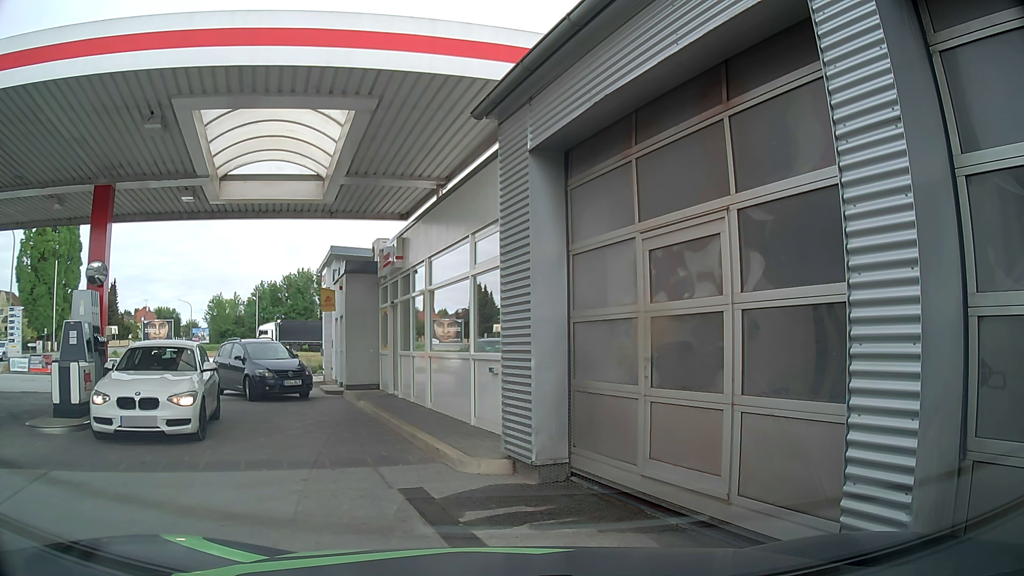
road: service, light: Day
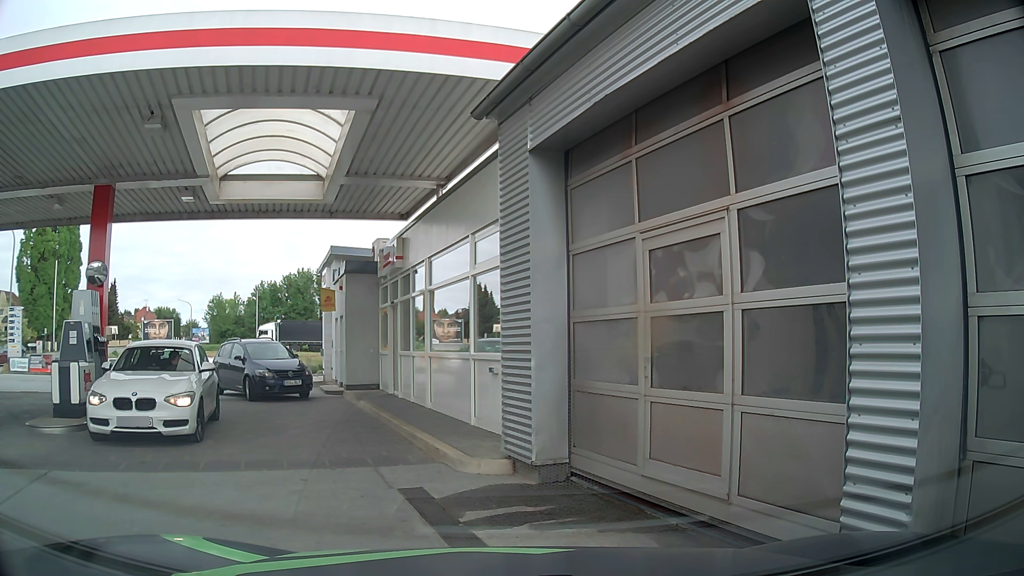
(0.0, 0.0) m; 0°
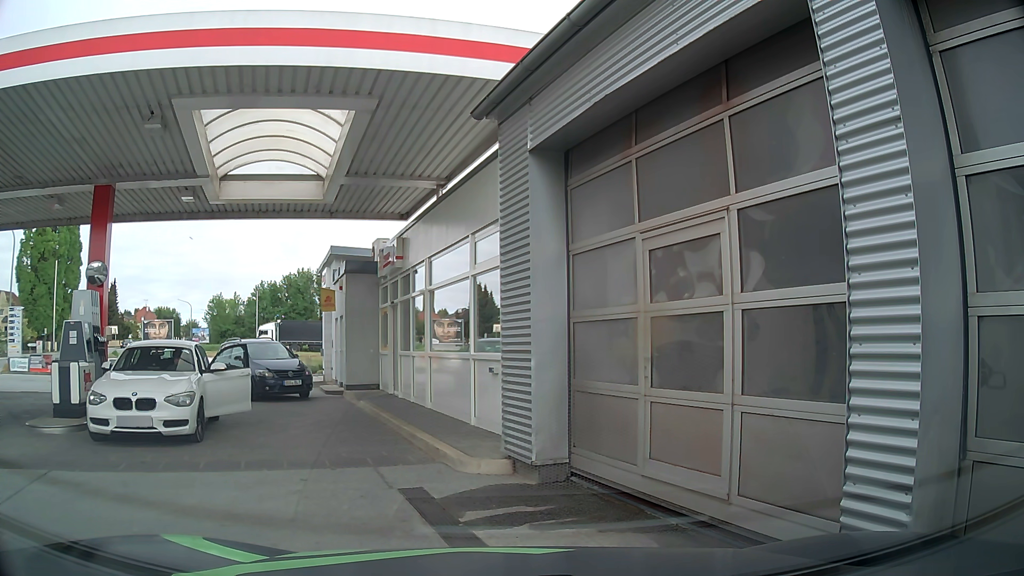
(0.0, 0.0) m; 0°
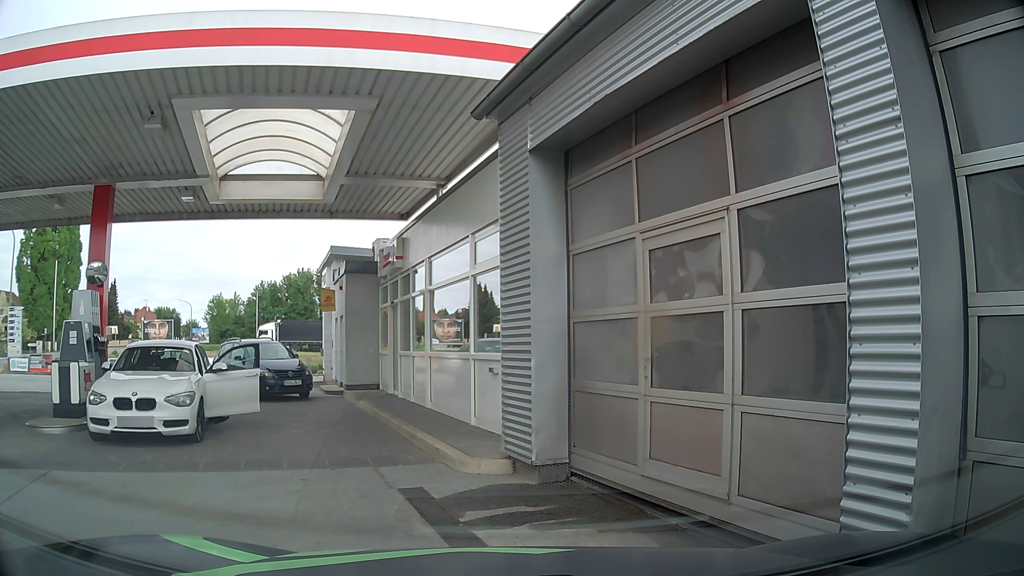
(0.0, 0.0) m; 0°
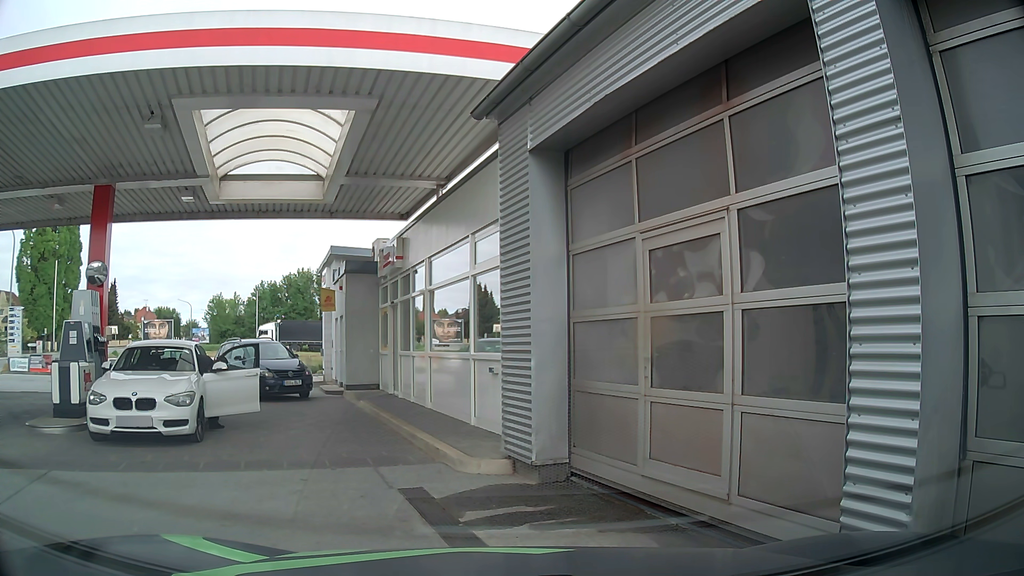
(0.0, 0.0) m; 0°
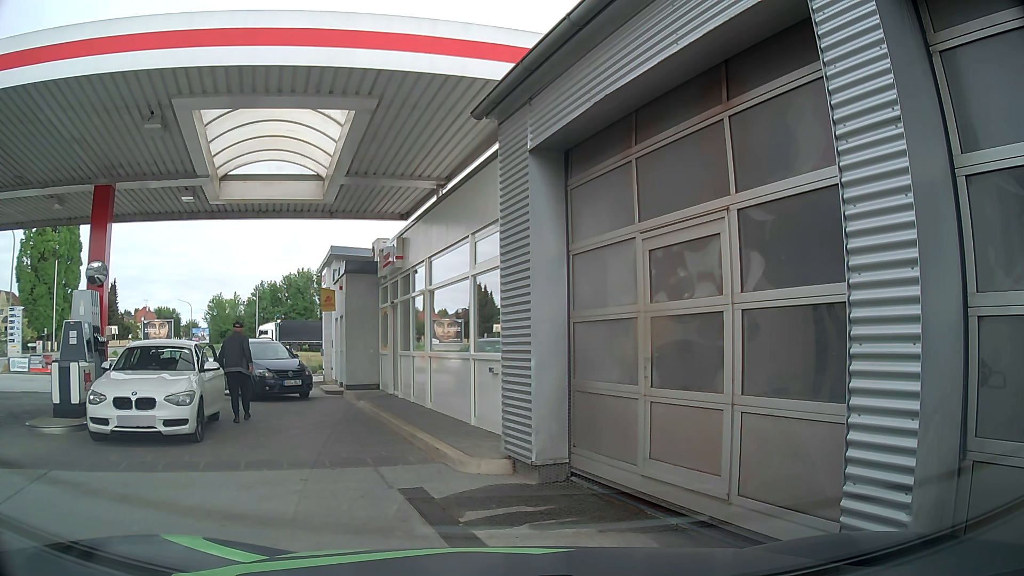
(0.0, 0.0) m; 0°
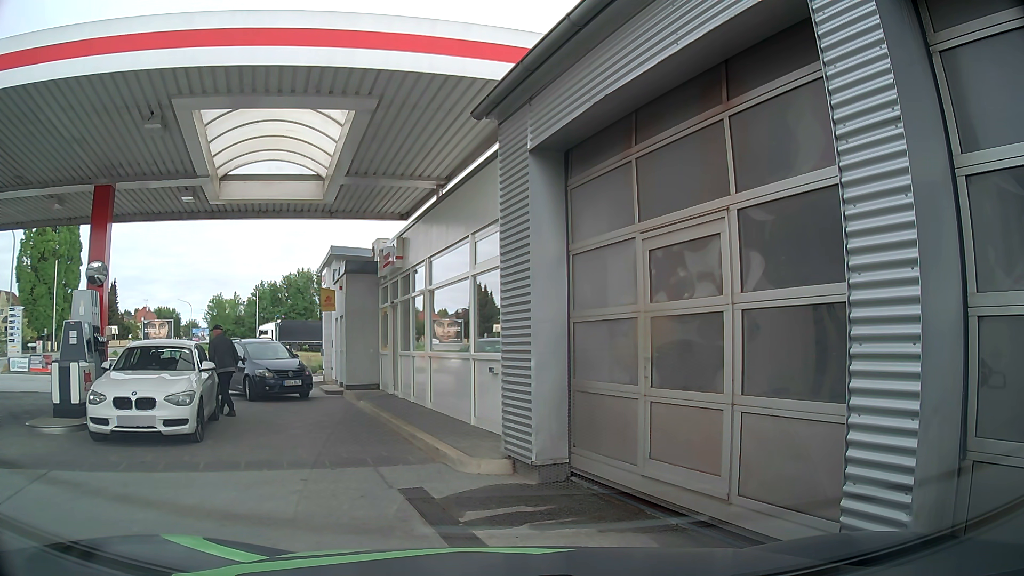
(0.0, 0.0) m; 0°
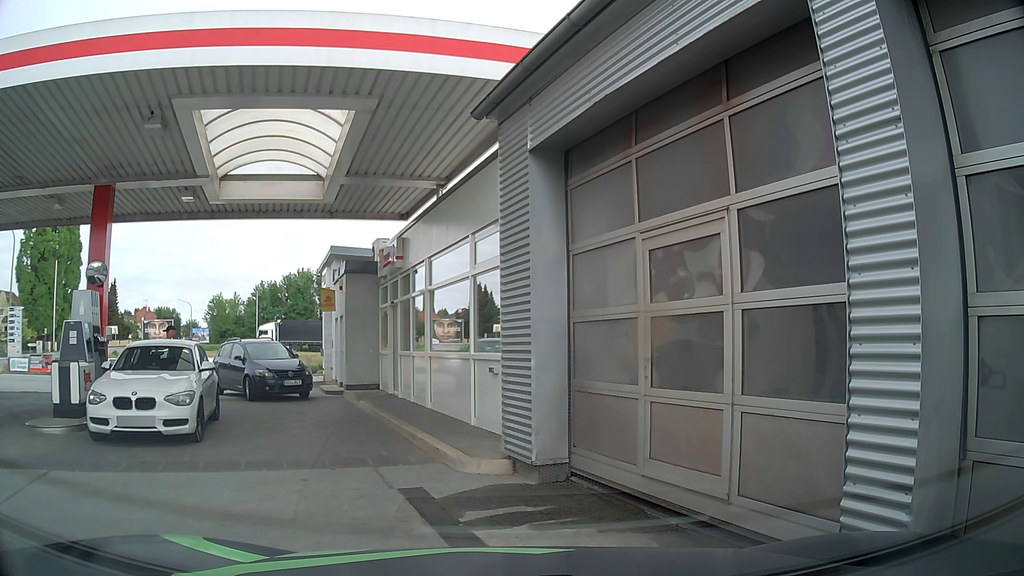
(0.0, 0.0) m; 0°
